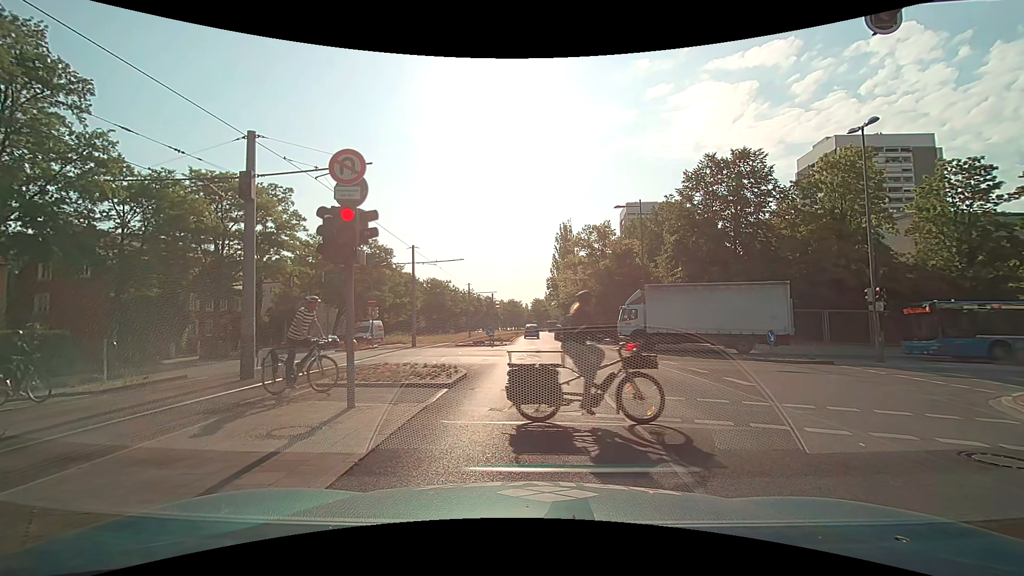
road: secondary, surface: asphalt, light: Day
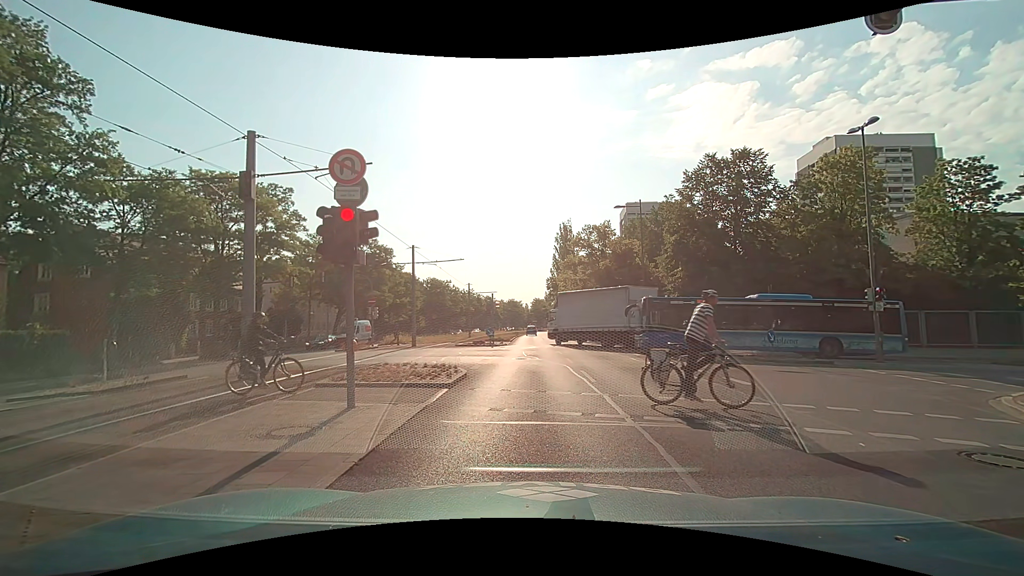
(0.0, 0.0) m; 0°
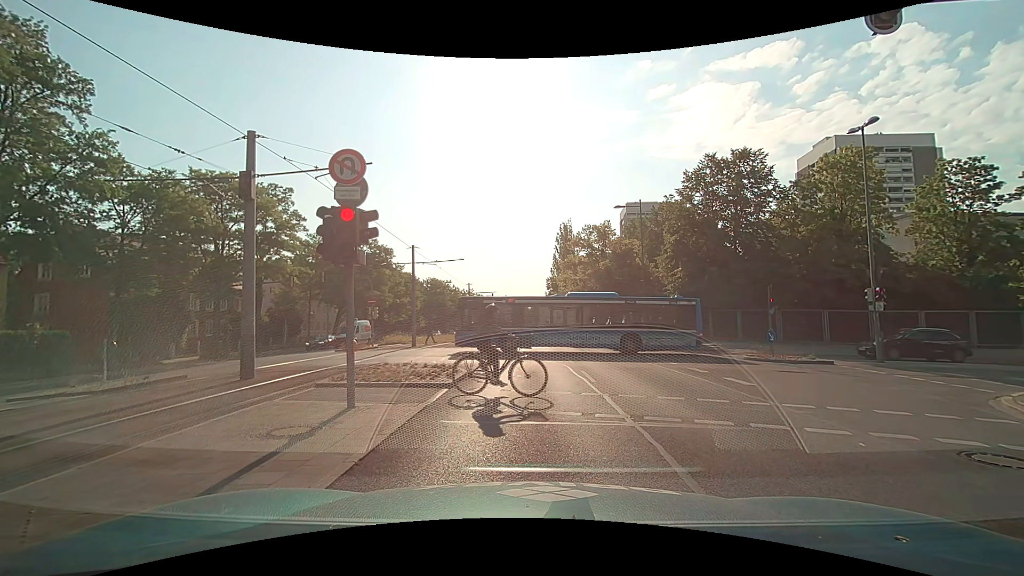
(0.0, 0.0) m; 0°
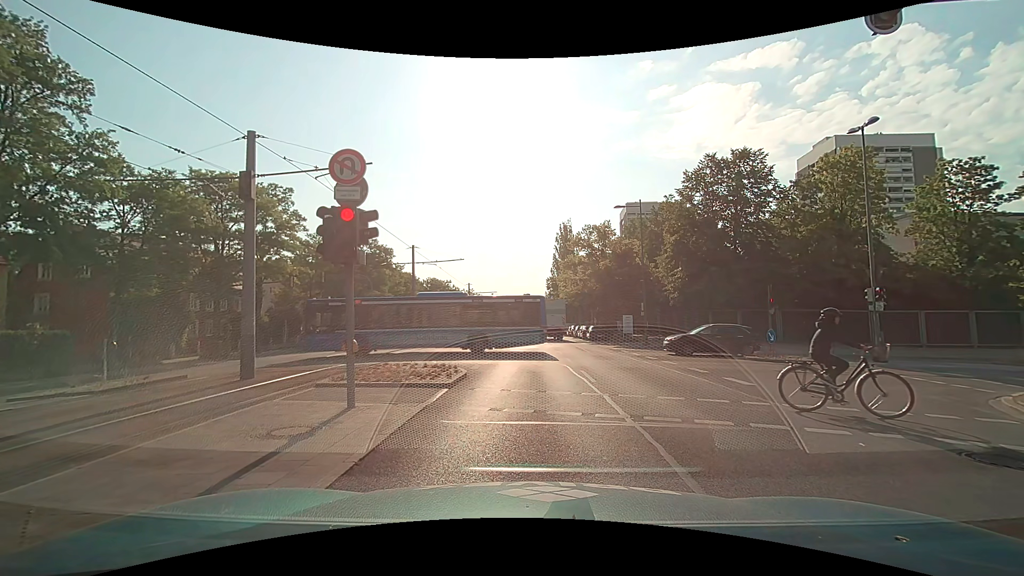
(0.0, 0.0) m; 0°
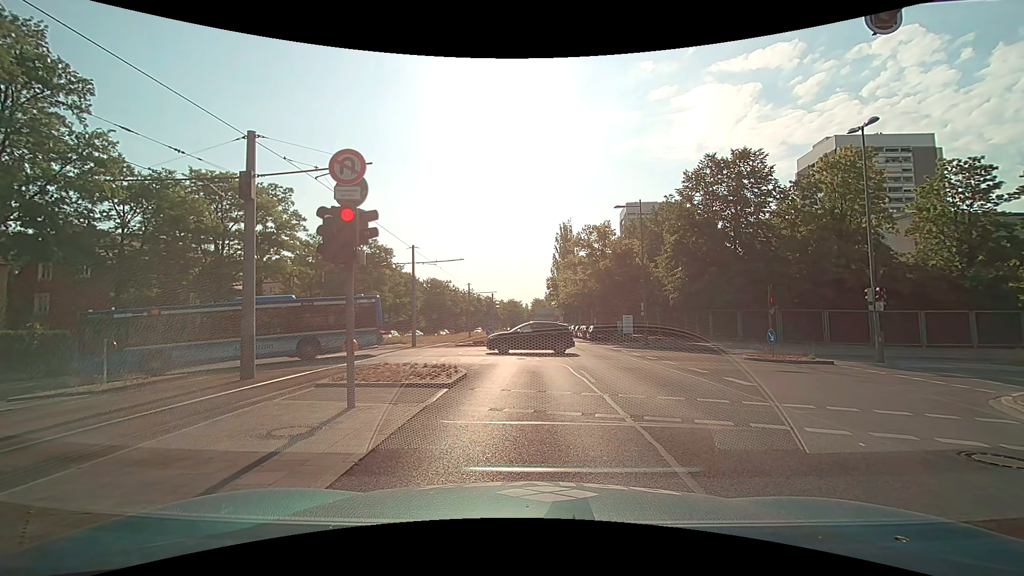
(0.0, 0.0) m; 0°
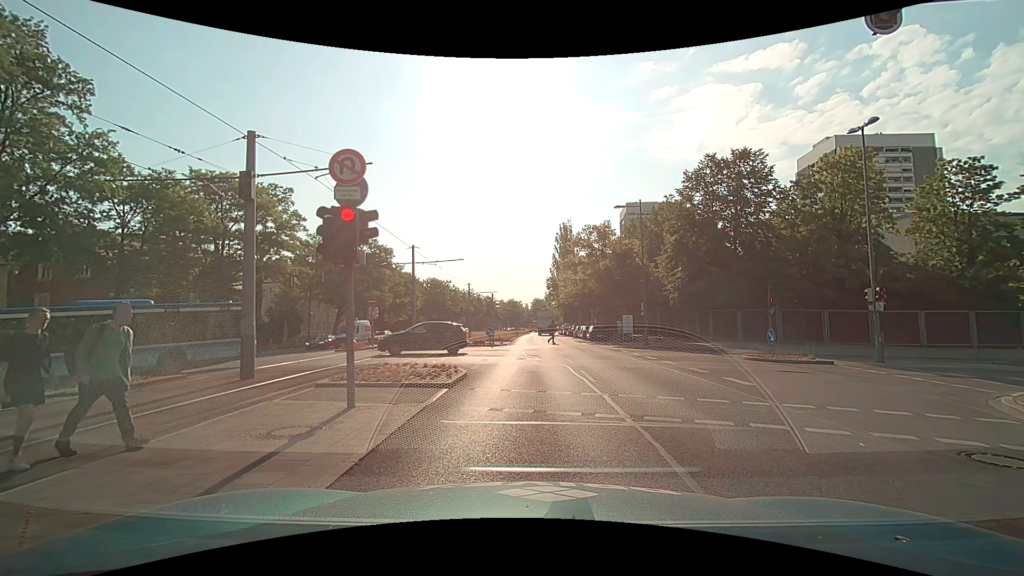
(0.0, 0.0) m; 0°
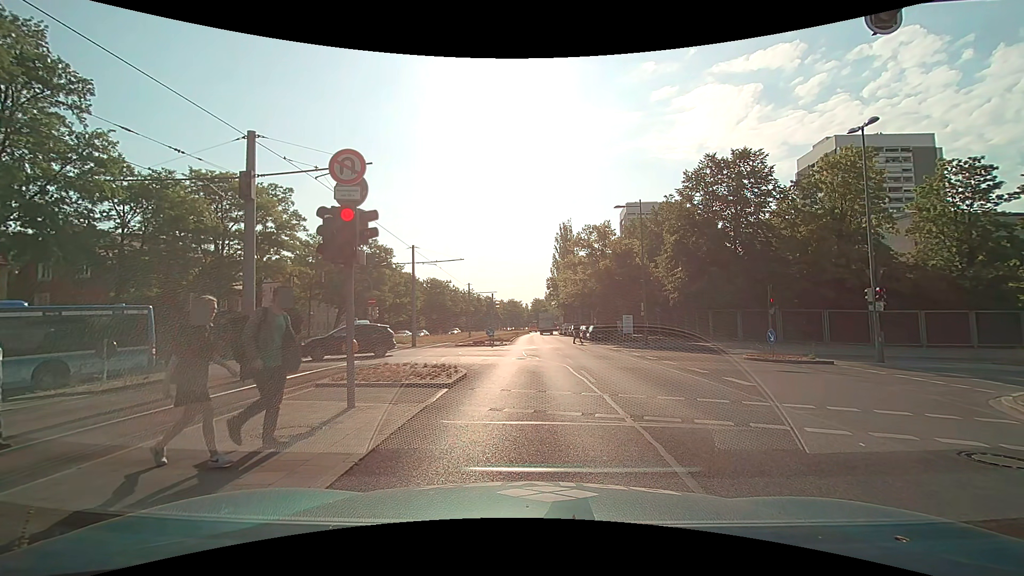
(0.0, 0.0) m; 0°
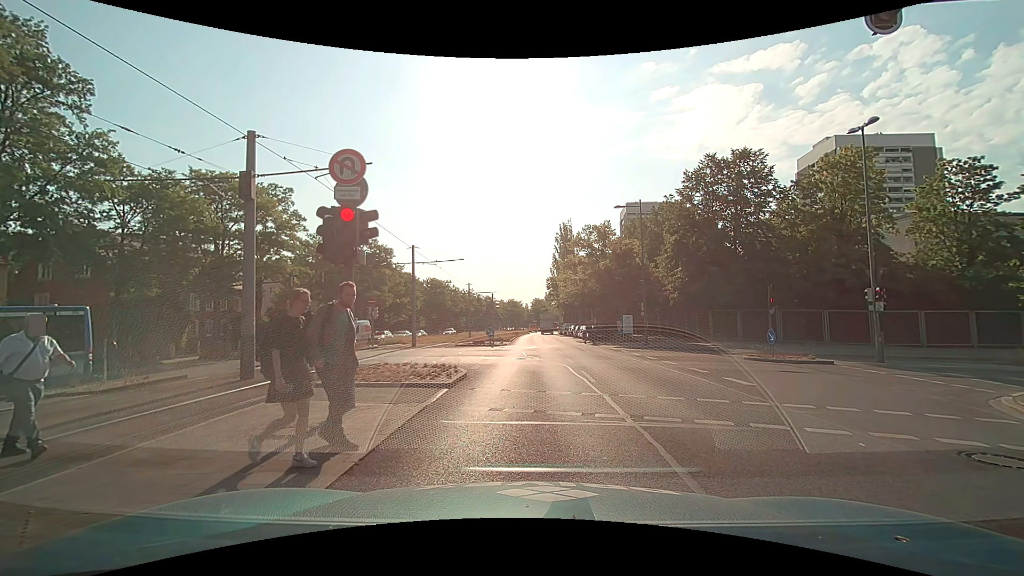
(0.0, 0.0) m; 0°
